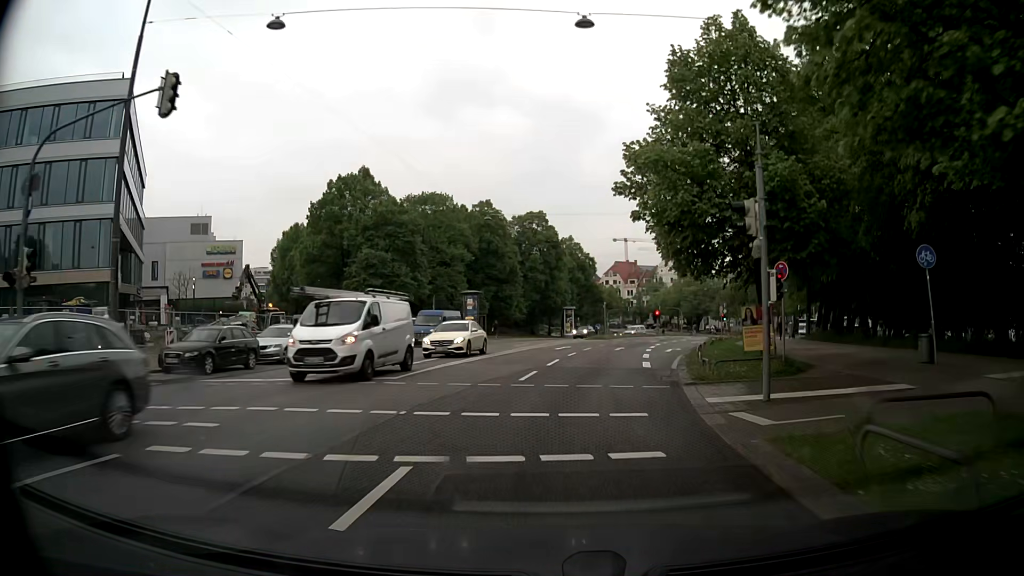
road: secondary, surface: asphalt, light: Day
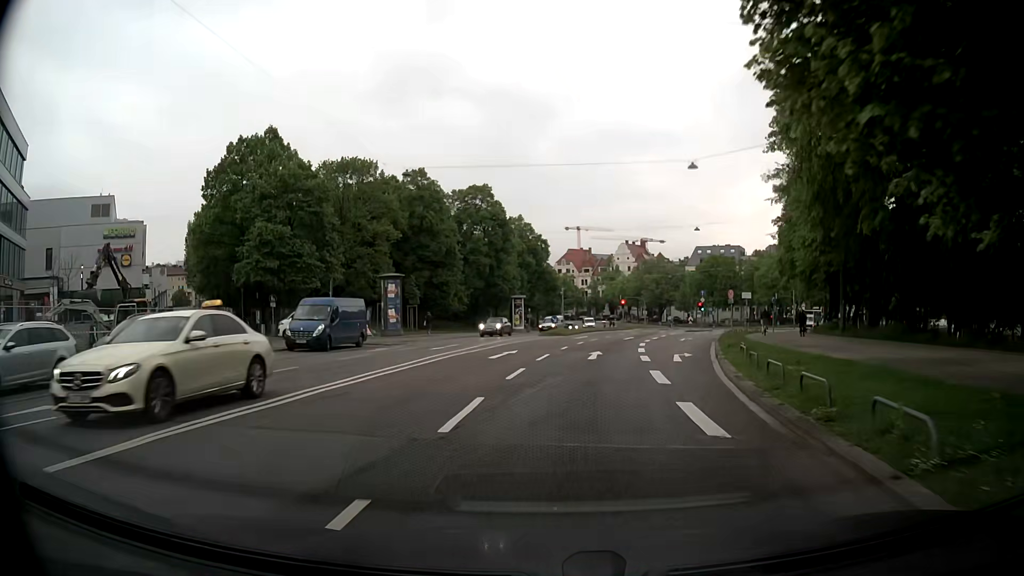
(+0.6, +13.9) m; +4°
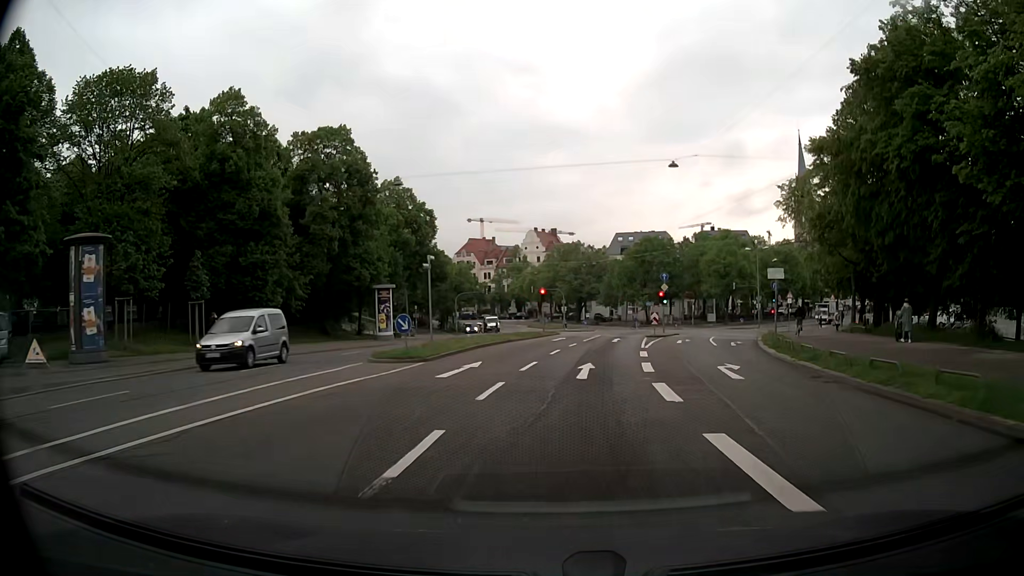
(+1.7, +26.8) m; +8°
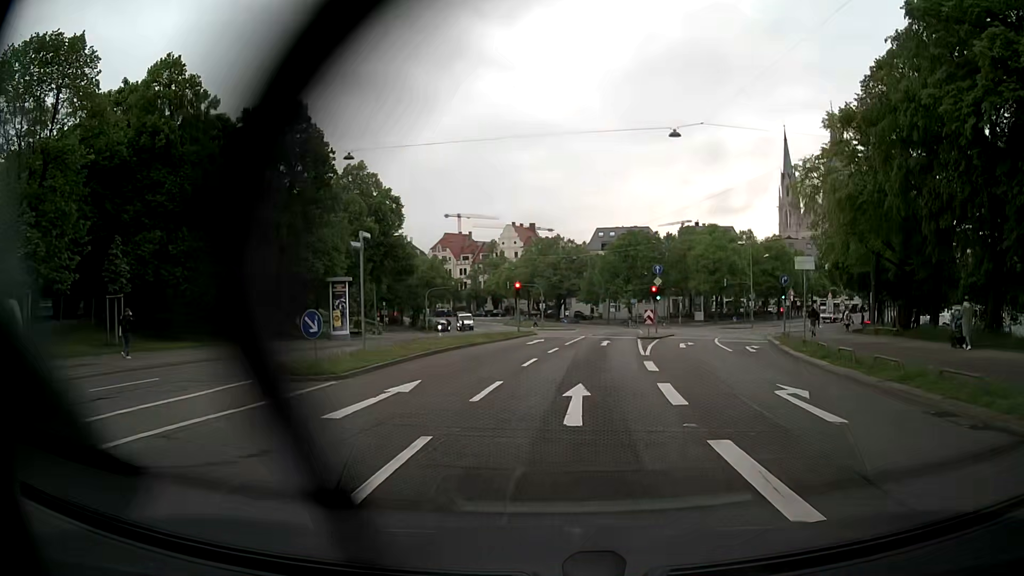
(+0.1, +6.3) m; +2°
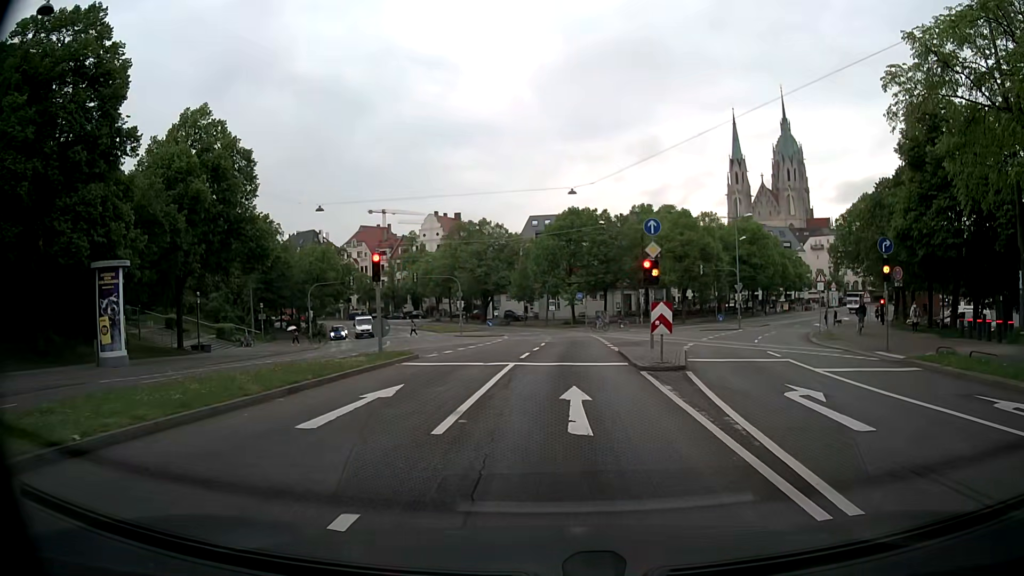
(+0.9, +20.5) m; +5°
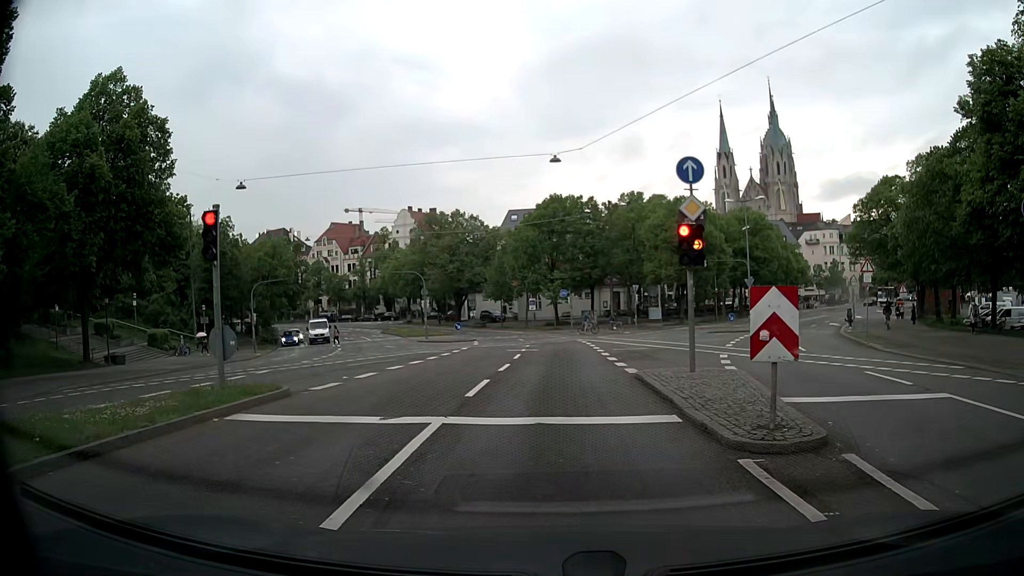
(+0.2, +8.9) m; +2°
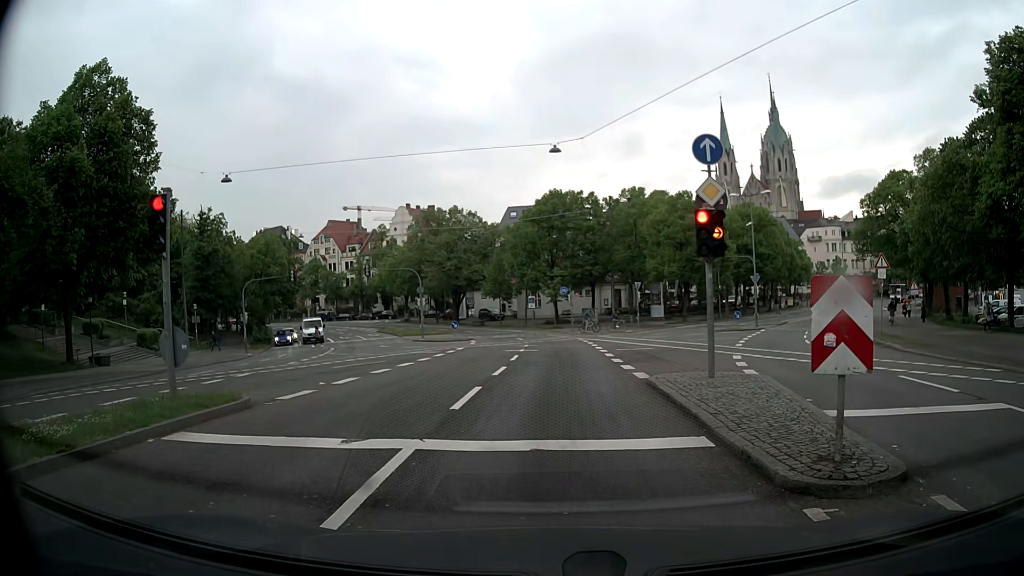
(0.0, +1.6) m; +1°
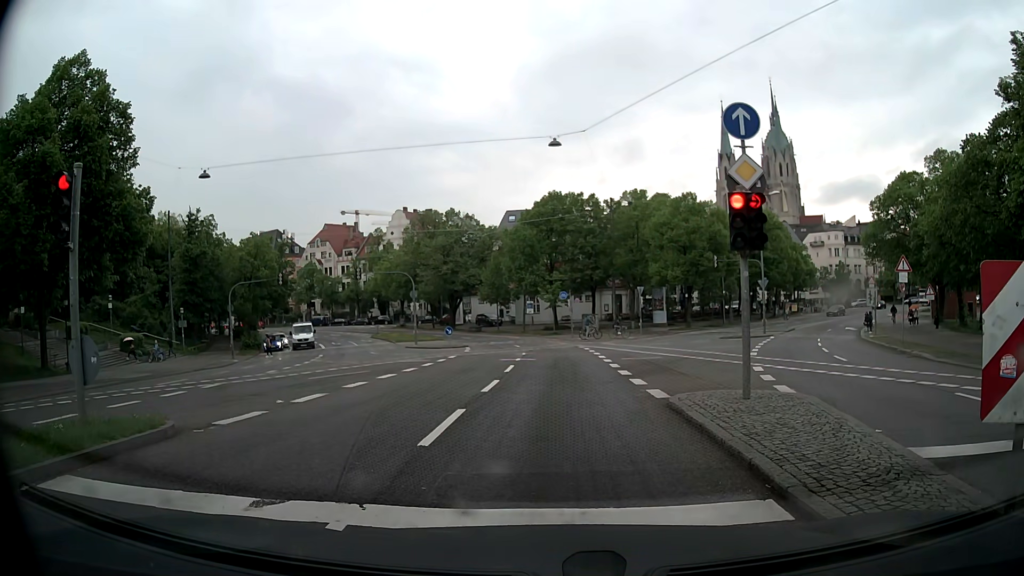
(-0.1, +2.2) m; -2°
(0, +10) (0, +20) (+1, +30) (+1, +40) (-1, +50) (-3, +60) (-7, +69) (-11, +78) (-16, +86) (-22, +95) m
